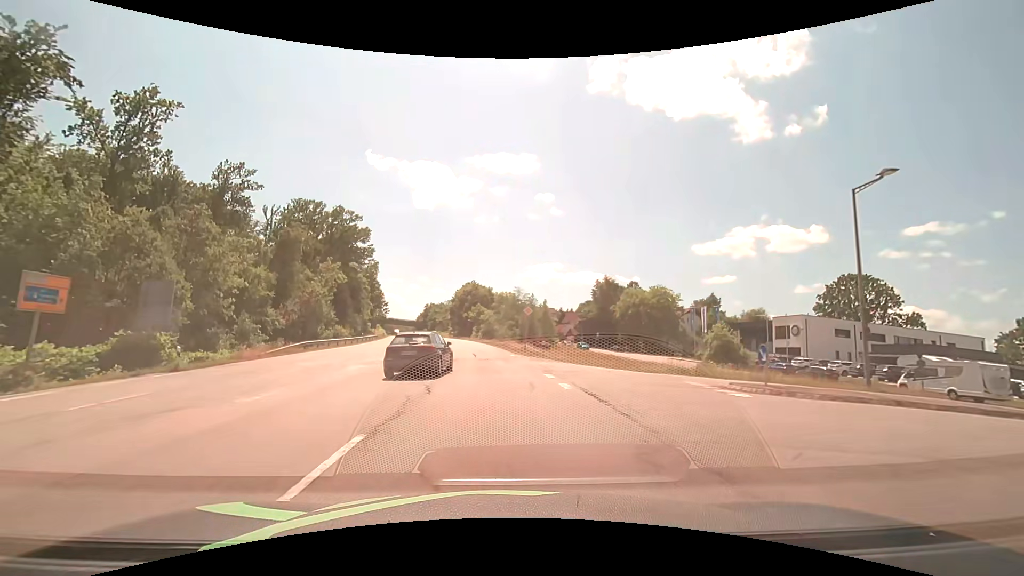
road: secondary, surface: asphalt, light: Day
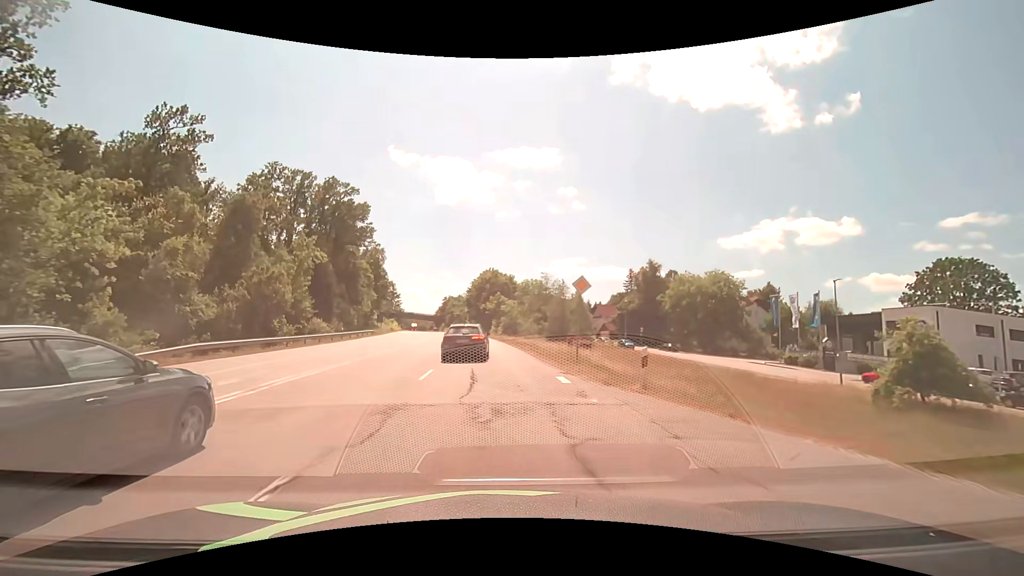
(-0.4, +18.3) m; -2°
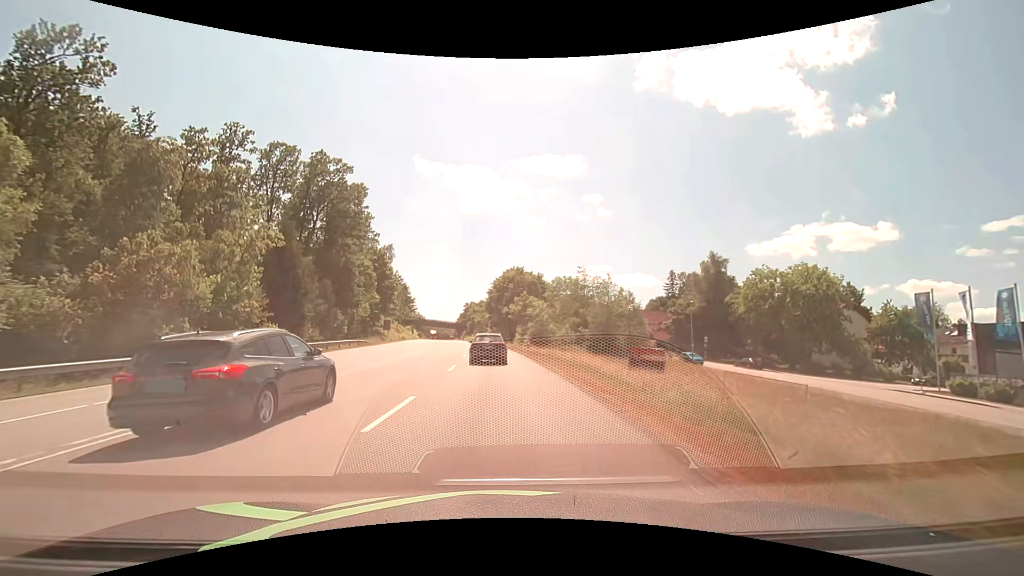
(-0.4, +18.4) m; -3°
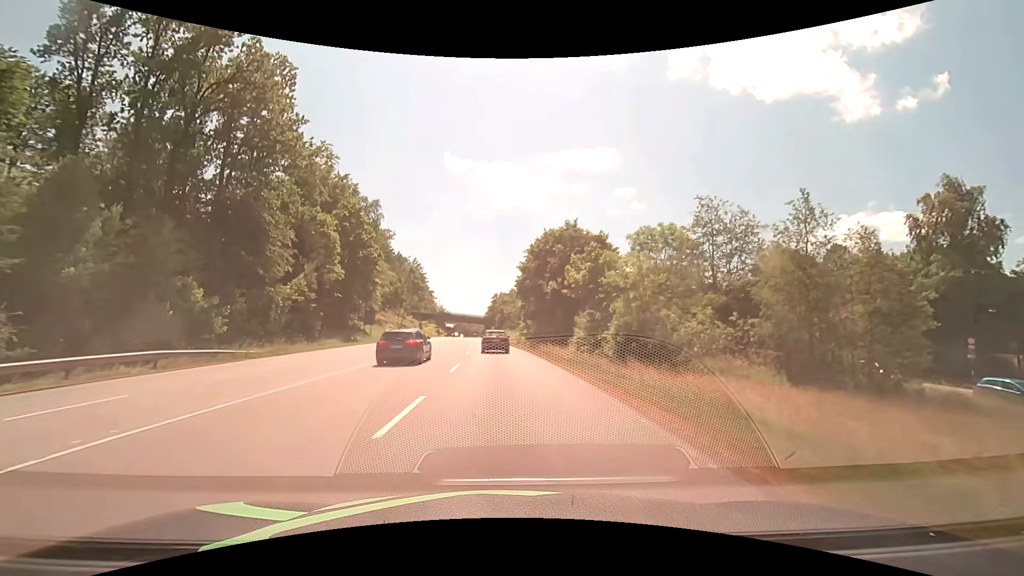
(-1.2, +36.6) m; -4°
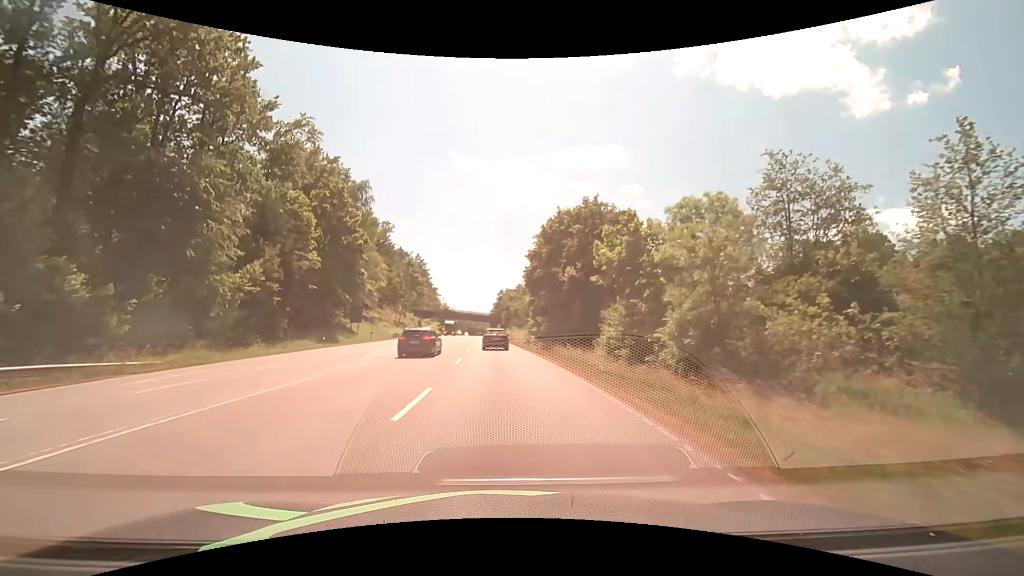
(-0.1, +9.2) m; -1°
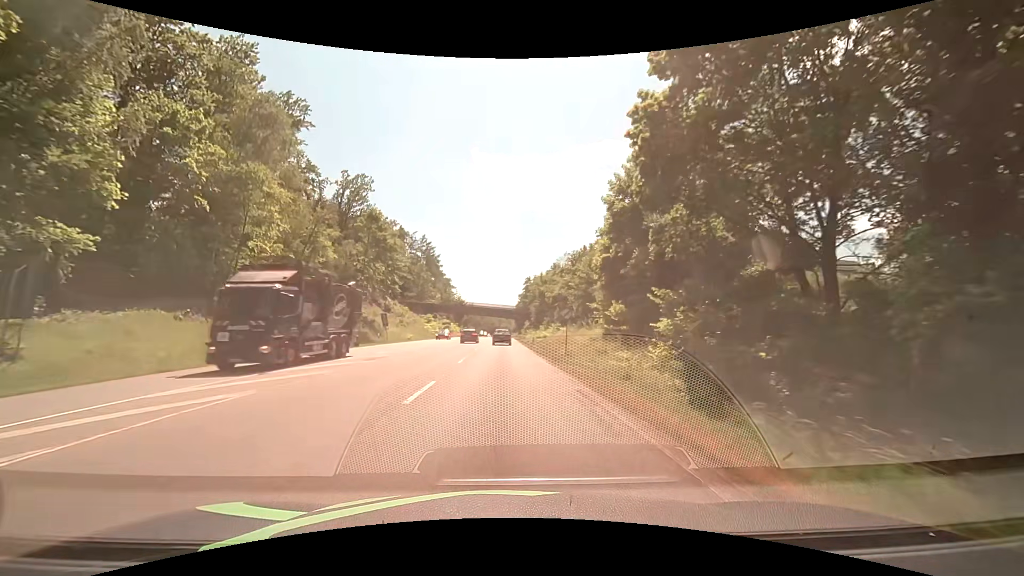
(-1.4, +45.9) m; -3°
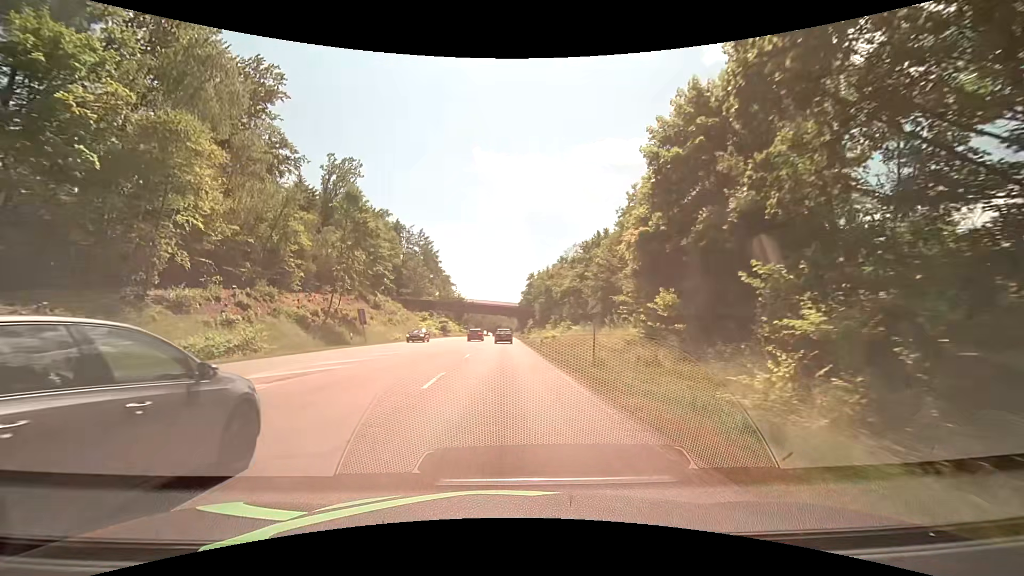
(-0.1, +9.2) m; 0°
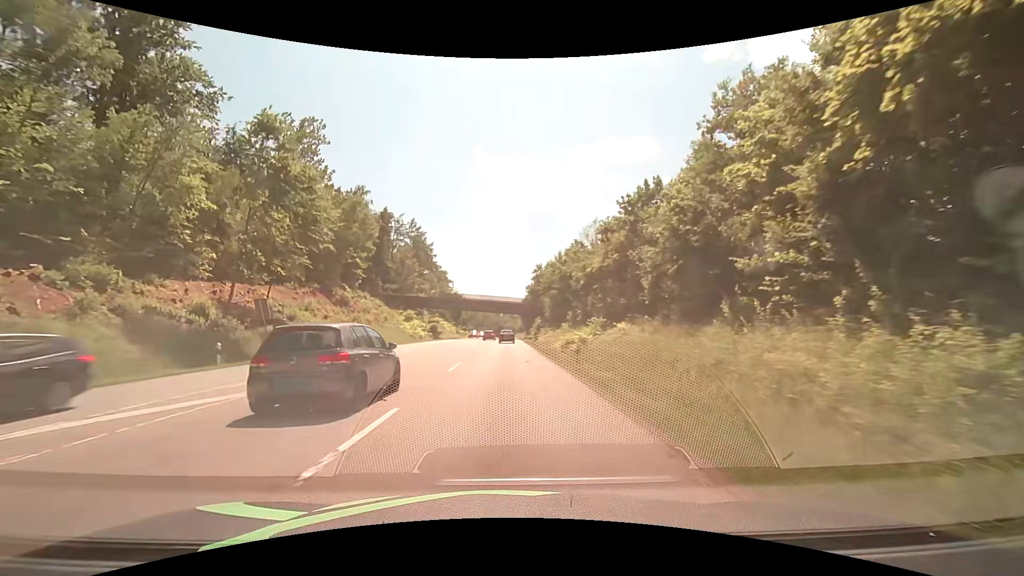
(-0.1, +18.5) m; -1°
(0, +10) (0, +20) (0, +30) (0, +40) (0, +50) (0, +60) (0, +70) (0, +80) (0, +90) (0, +100) m
